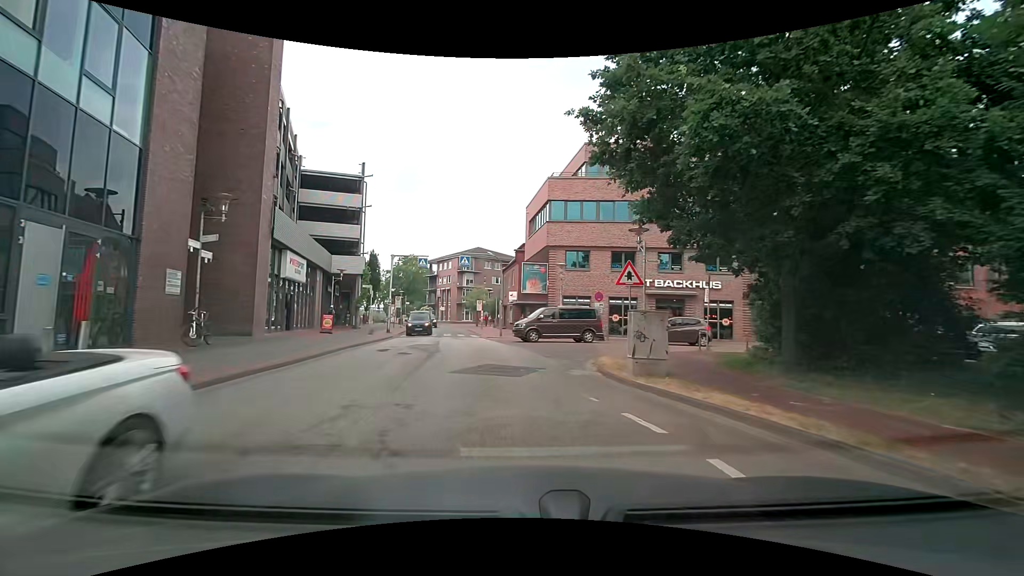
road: unclassified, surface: asphalt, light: Day
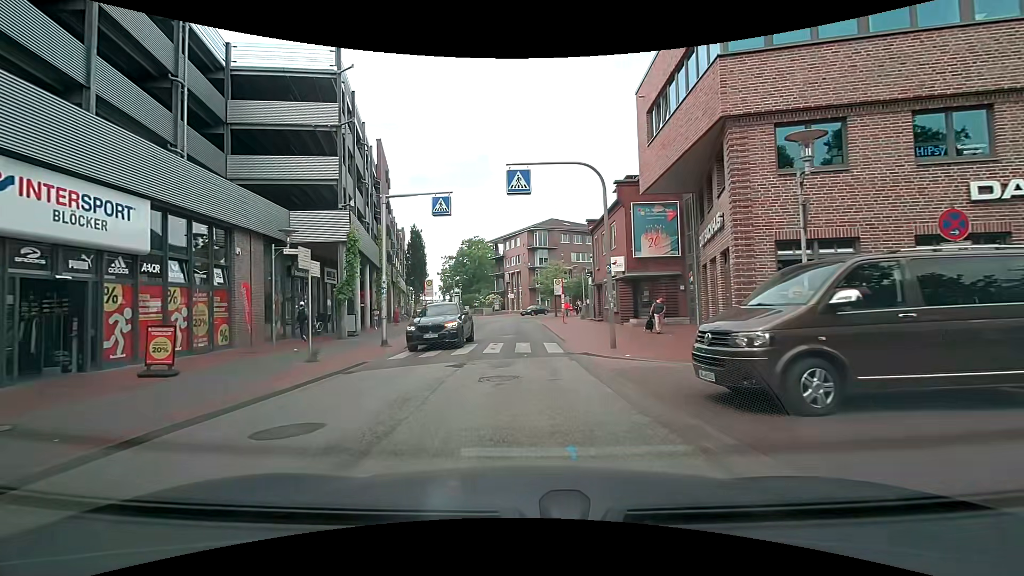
(-1.0, +19.9) m; -8°
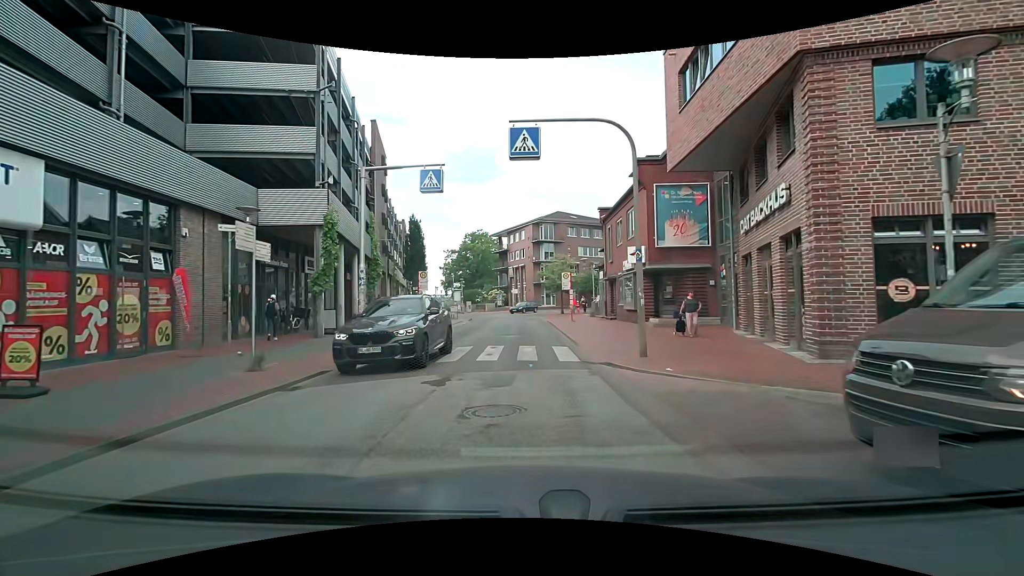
(0.0, +3.3) m; 0°
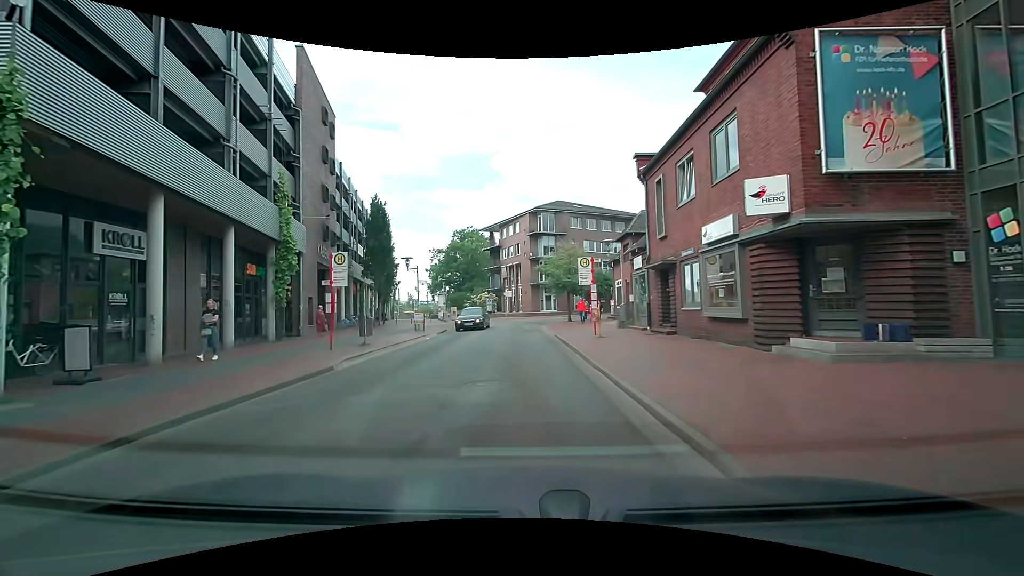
(-0.1, +12.8) m; +1°
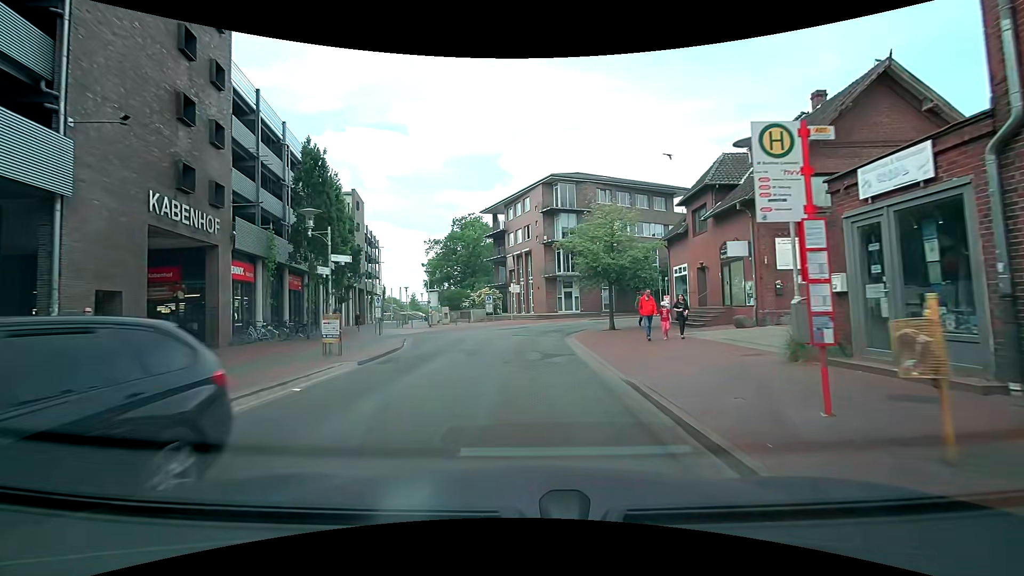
(-0.7, +15.5) m; -4°
